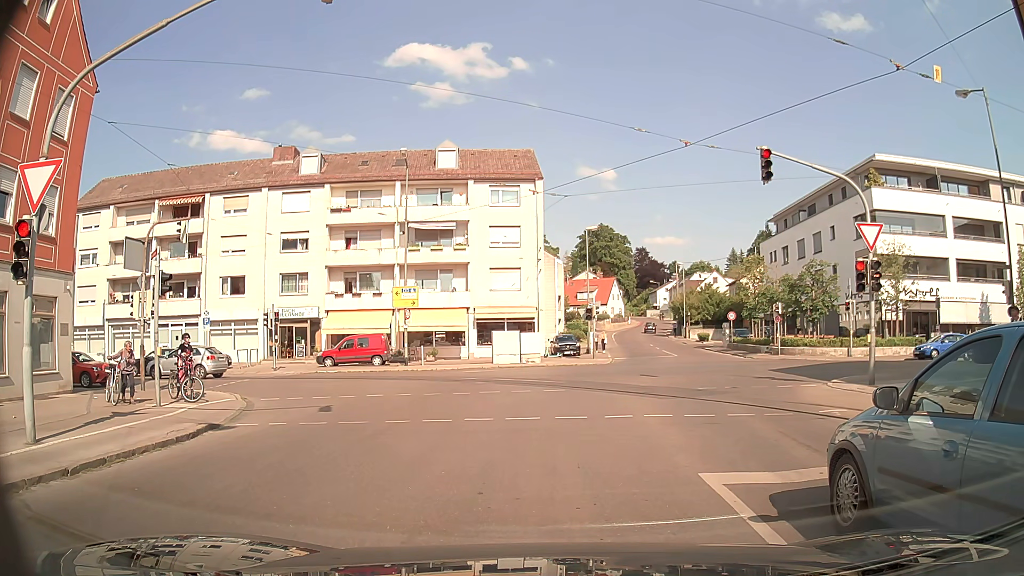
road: tertiary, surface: asphalt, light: Day
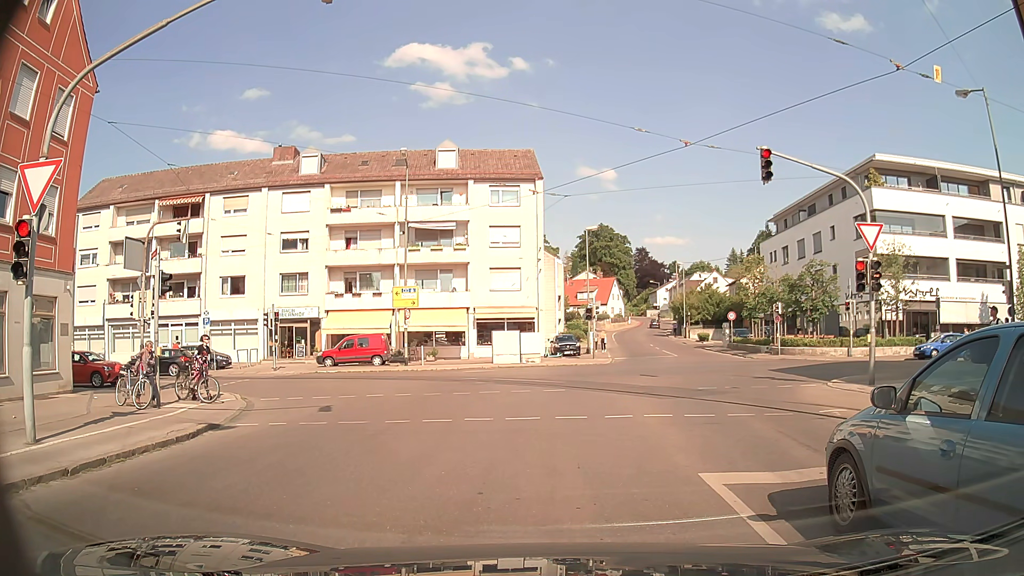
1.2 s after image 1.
(0.0, 0.0) m; 0°
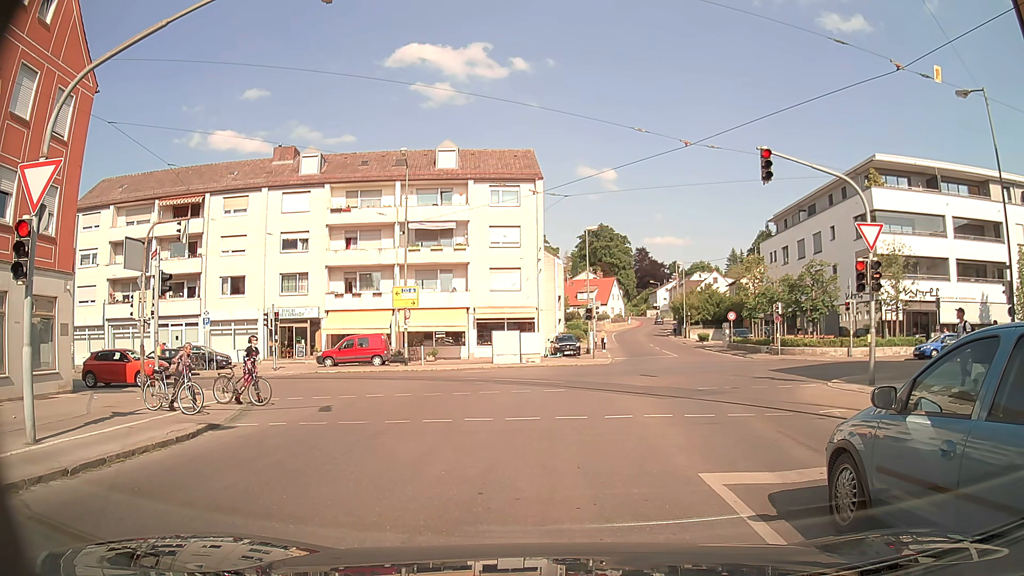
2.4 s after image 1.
(0.0, 0.0) m; 0°
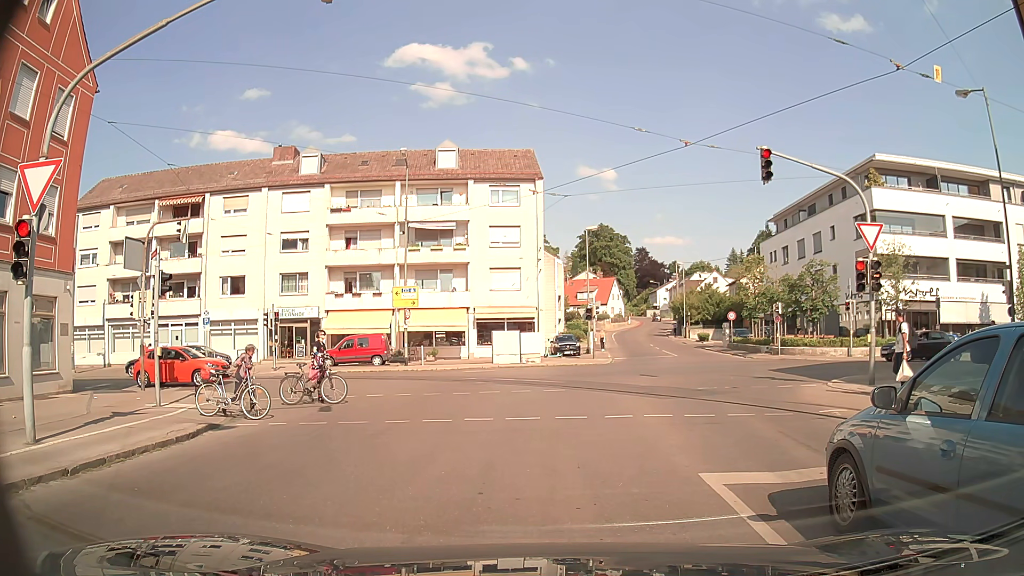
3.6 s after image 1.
(0.0, 0.0) m; 0°
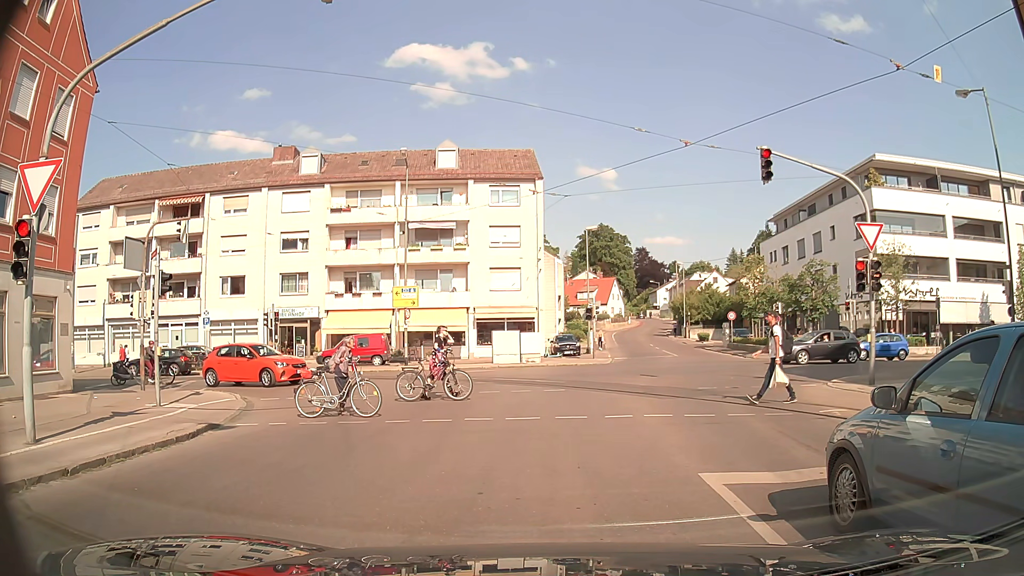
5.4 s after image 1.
(0.0, 0.0) m; 0°
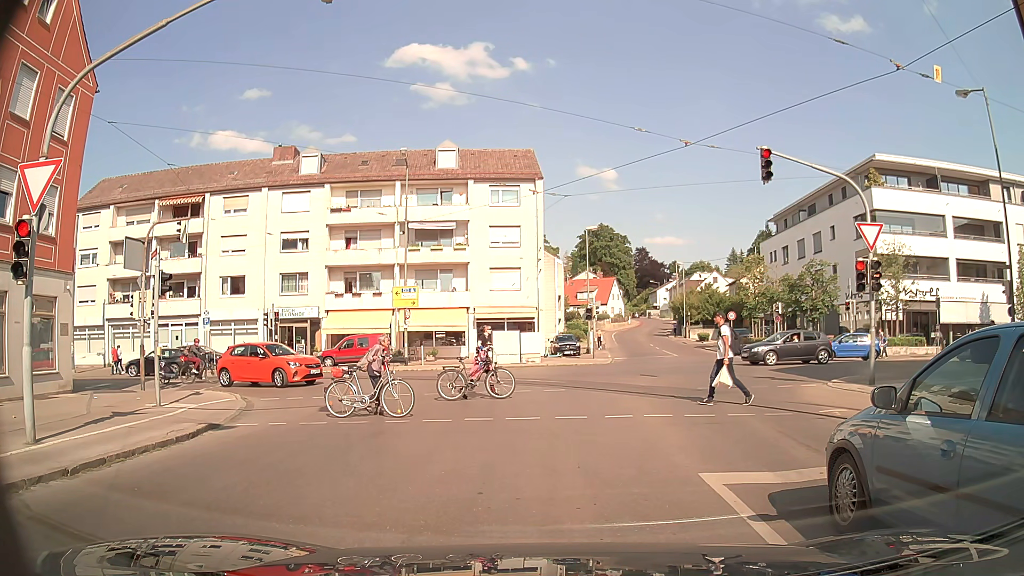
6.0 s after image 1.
(0.0, 0.0) m; 0°
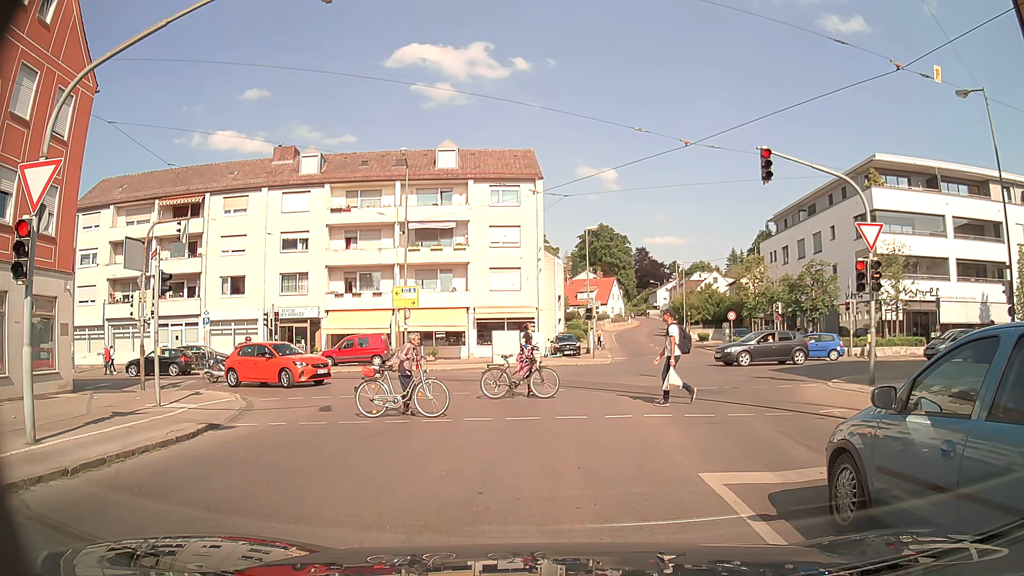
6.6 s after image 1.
(0.0, 0.0) m; 0°
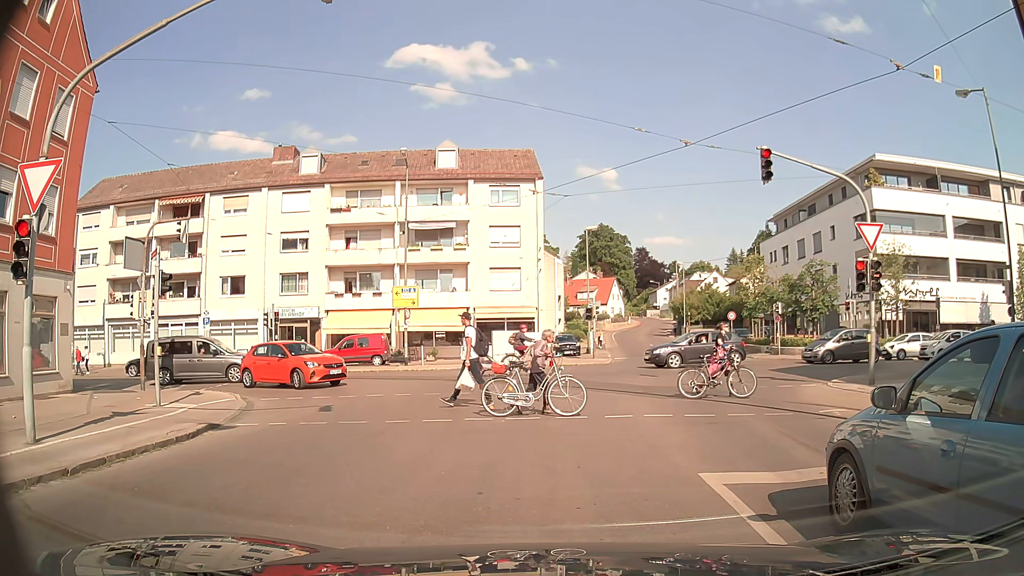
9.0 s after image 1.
(0.0, 0.0) m; 0°
(0, +10) (0, +20) (-6, +28) (-15, +30) (-25, +30) (-35, +29) (-45, +27) (-55, +25) (-65, +23) (-74, +21) m
